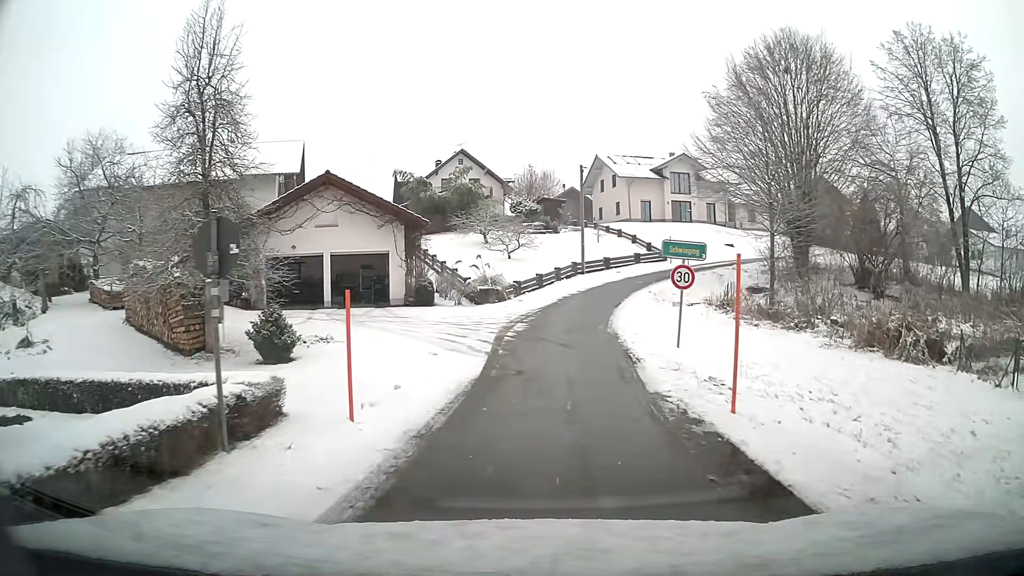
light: Day
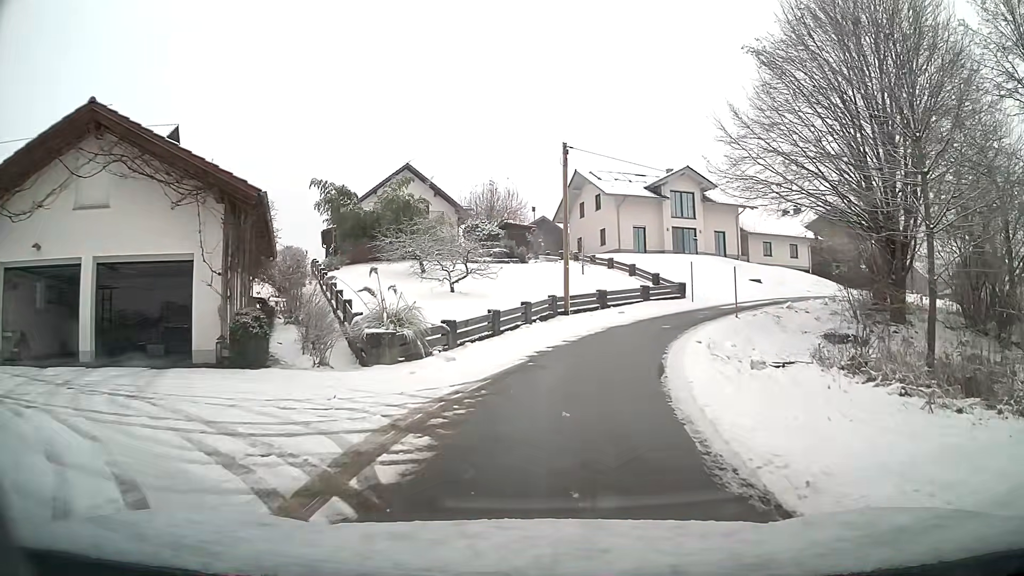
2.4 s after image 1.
(+0.4, +14.9) m; +4°
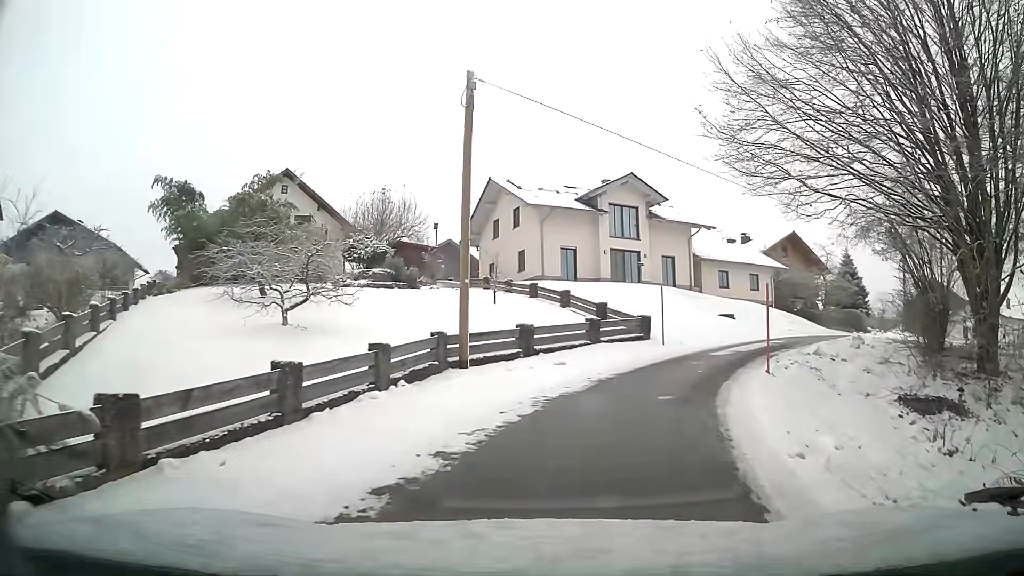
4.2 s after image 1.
(+0.7, +11.0) m; +8°
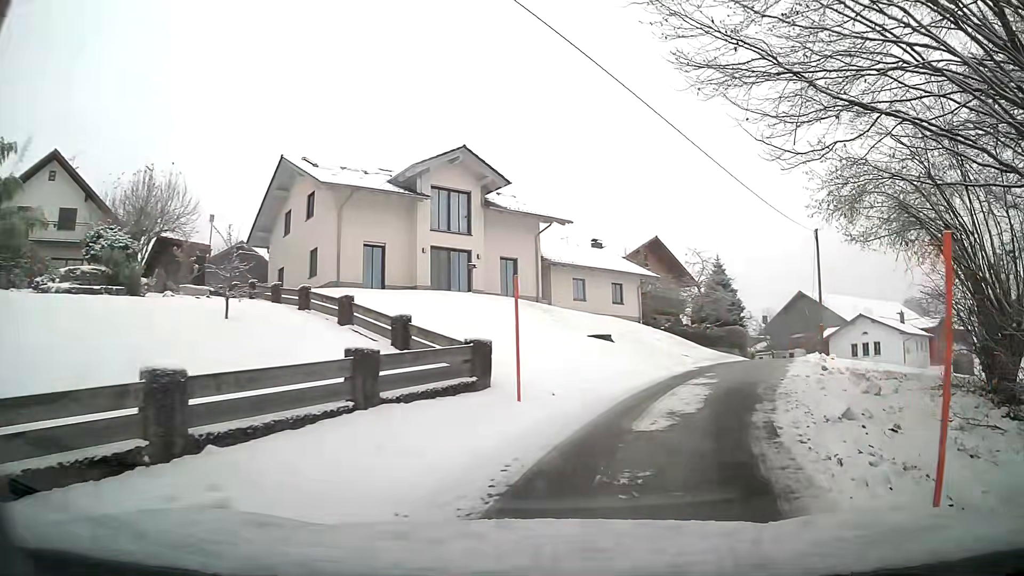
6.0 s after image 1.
(+1.3, +10.4) m; +16°
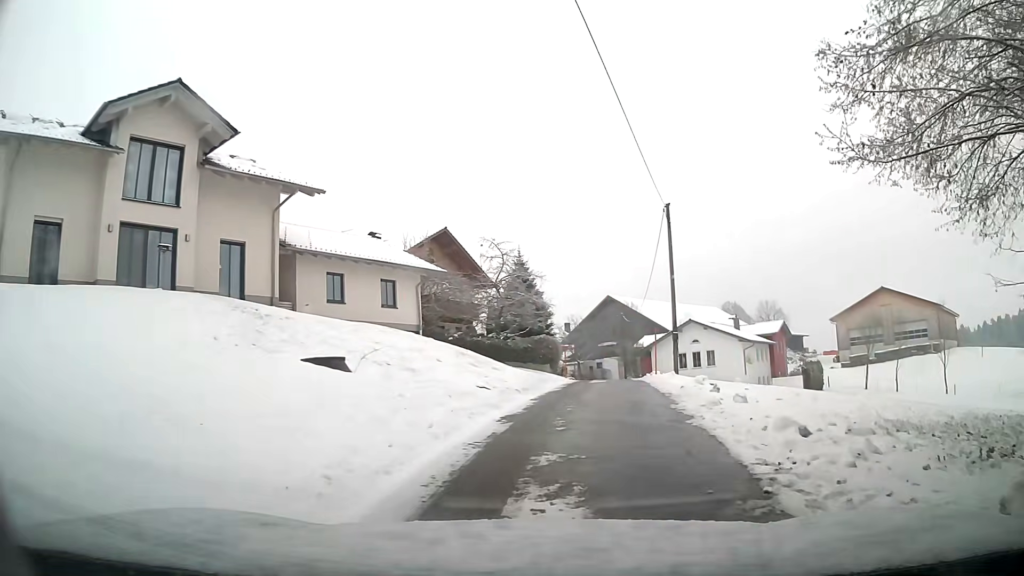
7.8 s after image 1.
(+1.4, +10.0) m; +15°
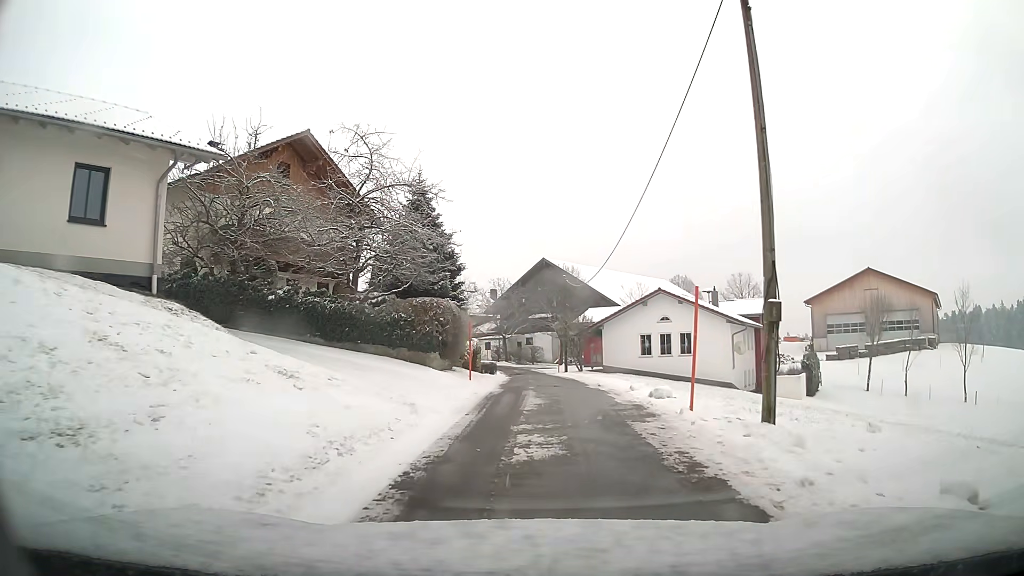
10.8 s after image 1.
(+1.2, +17.2) m; +6°
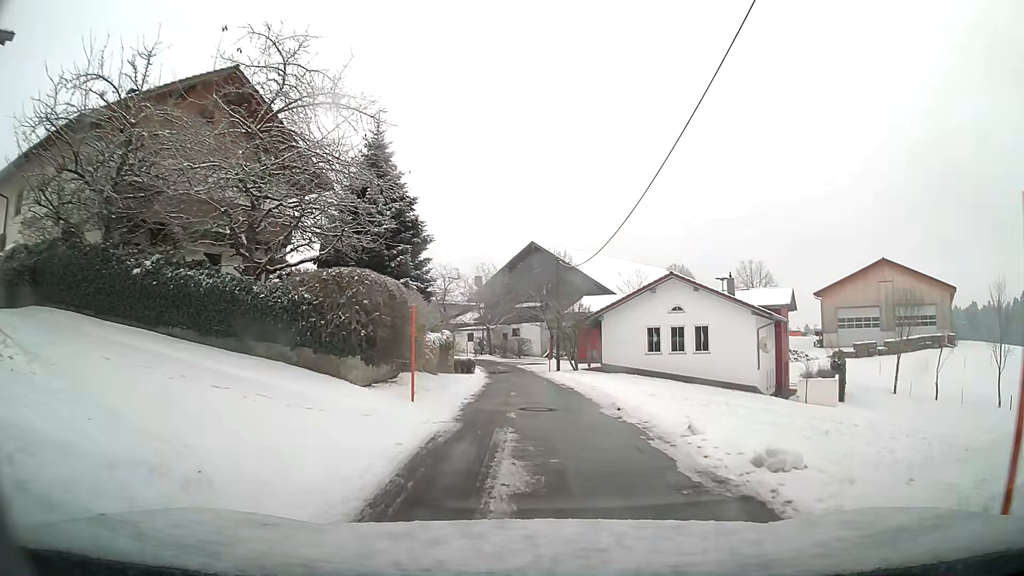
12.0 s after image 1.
(+0.1, +7.4) m; +1°
